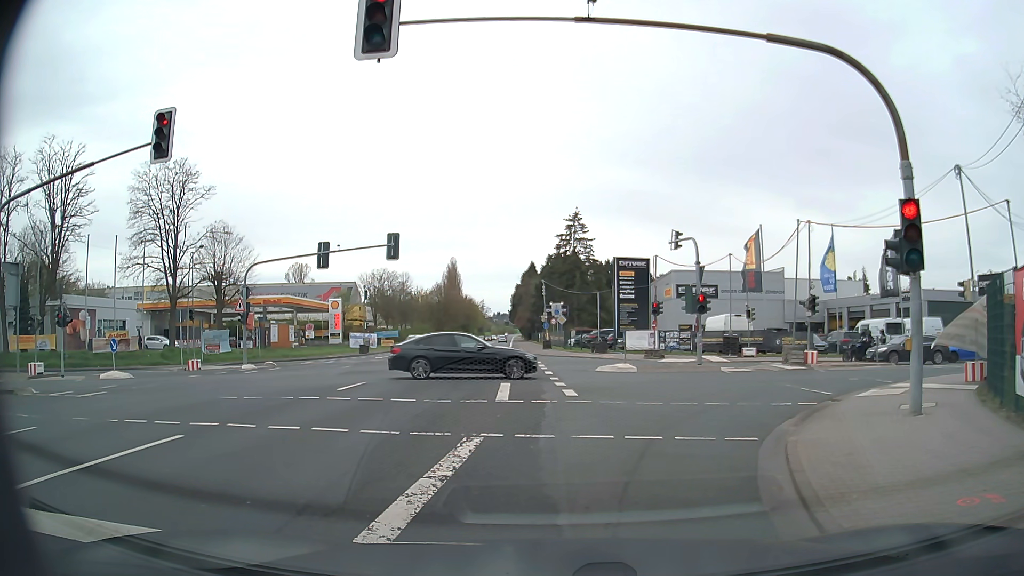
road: secondary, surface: asphalt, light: Day
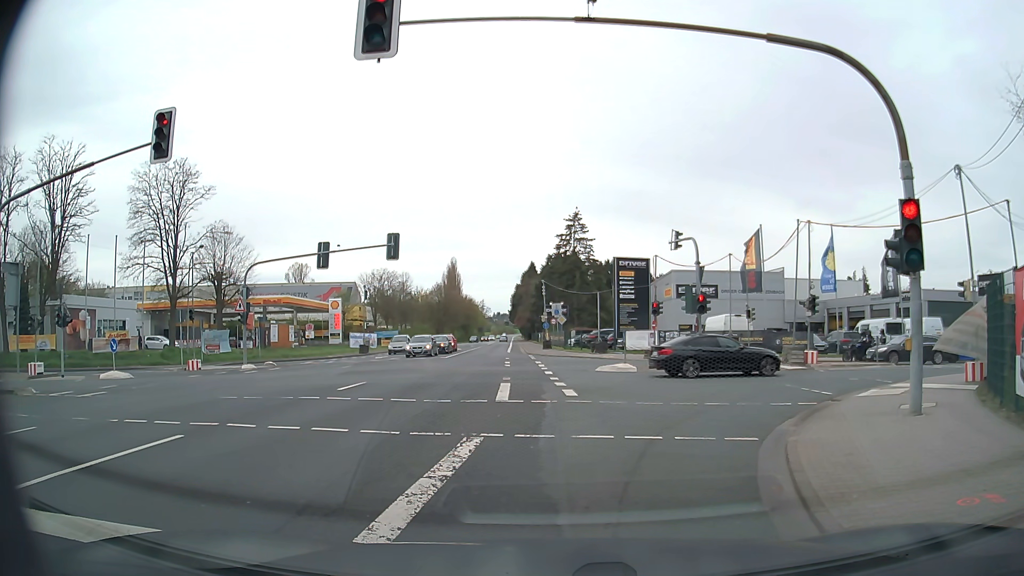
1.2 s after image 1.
(0.0, 0.0) m; 0°
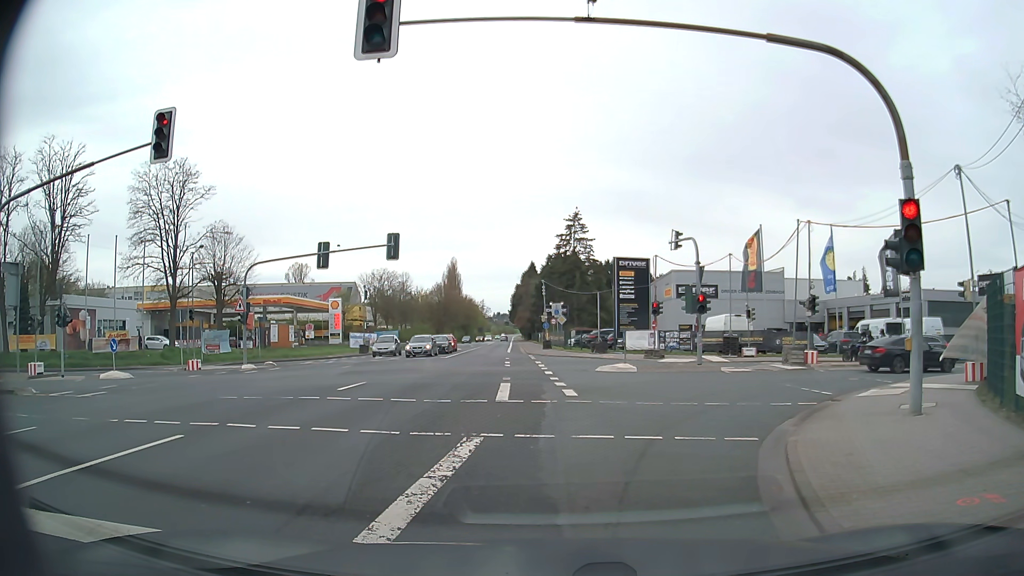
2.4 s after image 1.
(0.0, 0.0) m; 0°
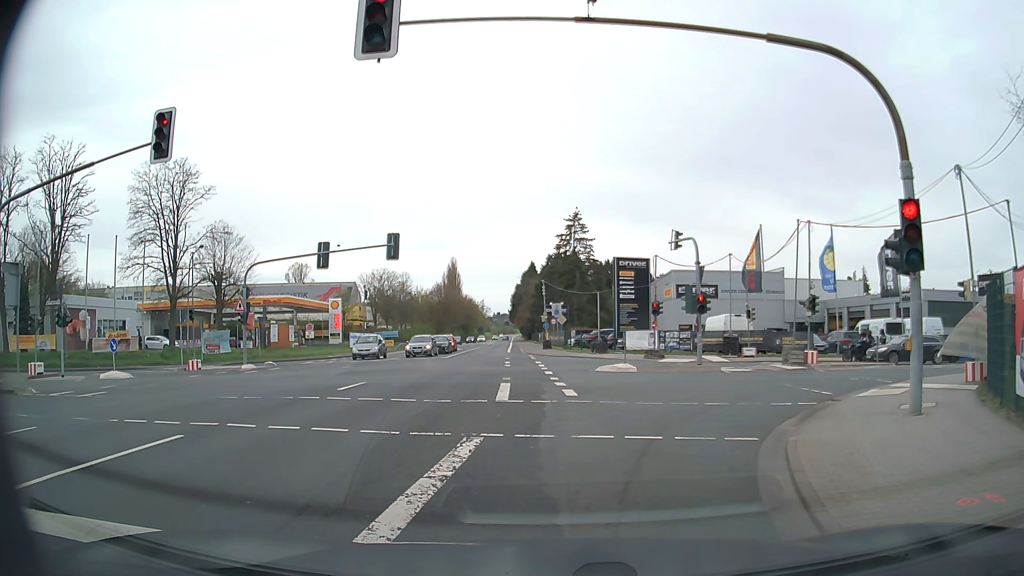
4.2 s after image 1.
(0.0, 0.0) m; 0°
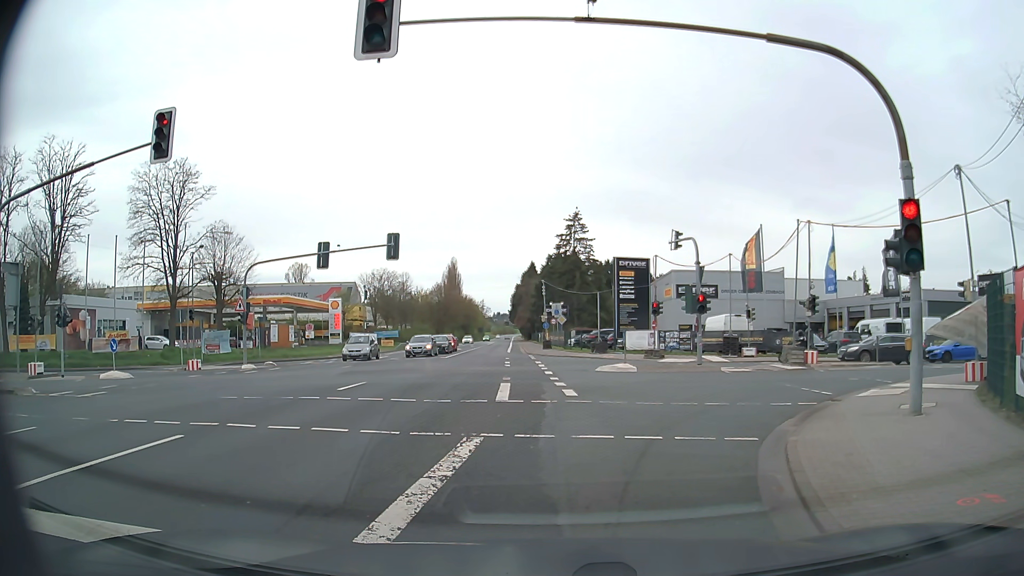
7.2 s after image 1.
(0.0, 0.0) m; 0°
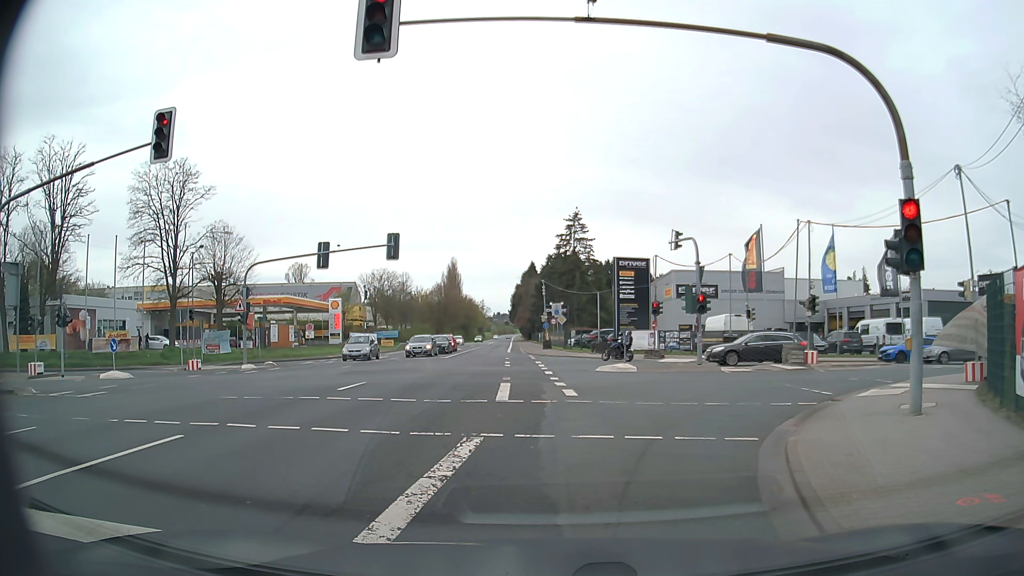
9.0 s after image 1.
(0.0, 0.0) m; 0°
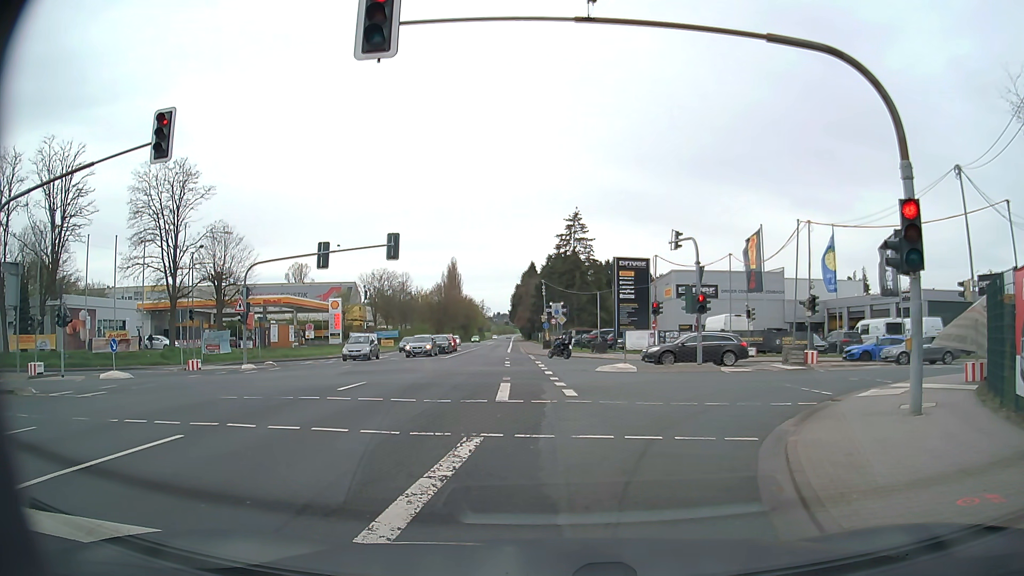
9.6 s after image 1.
(0.0, 0.0) m; 0°
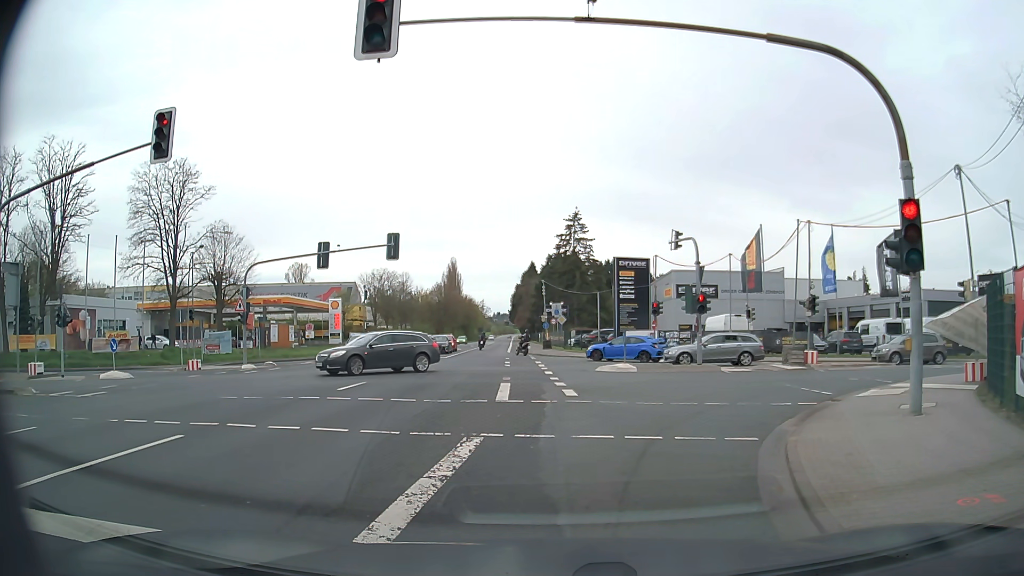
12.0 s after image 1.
(0.0, 0.0) m; 0°
(+1, +10) (+5, +19) (+13, +25) (+22, +28) (+32, +29) (+42, +29) (+52, +29) (+62, +30) (+72, +30) (+82, +30) m
